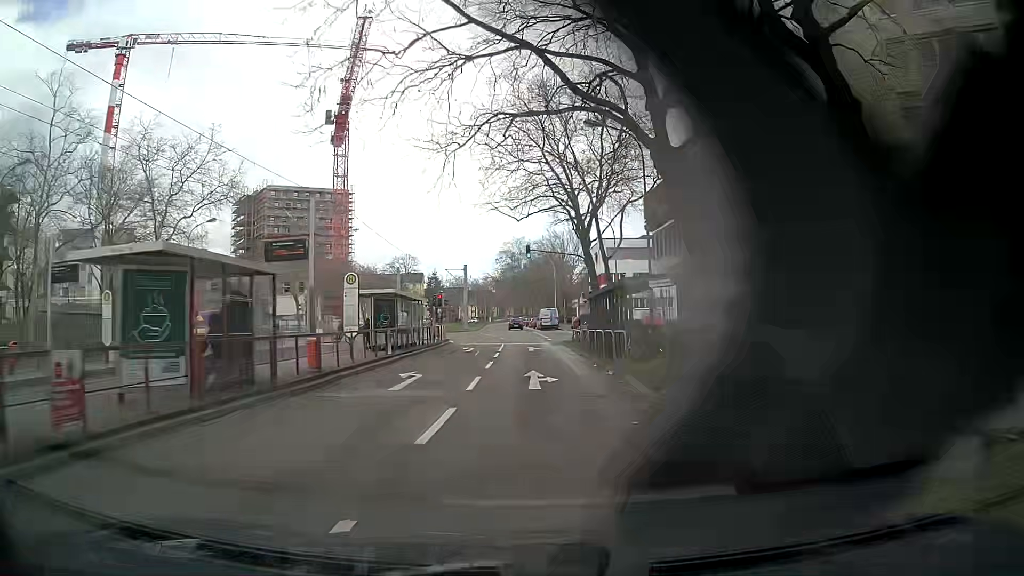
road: tertiary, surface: asphalt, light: Day
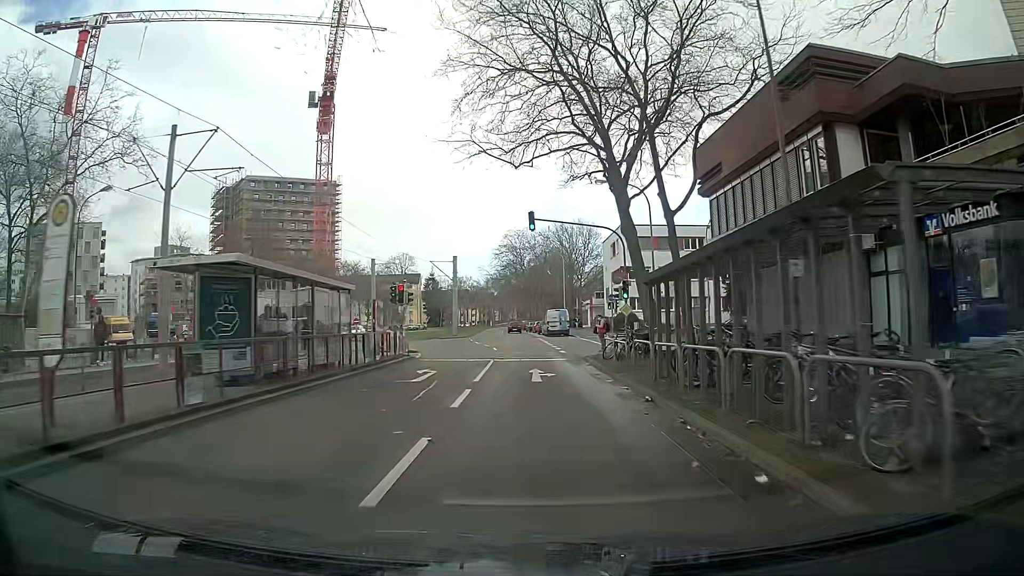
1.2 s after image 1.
(0.0, +14.6) m; 0°
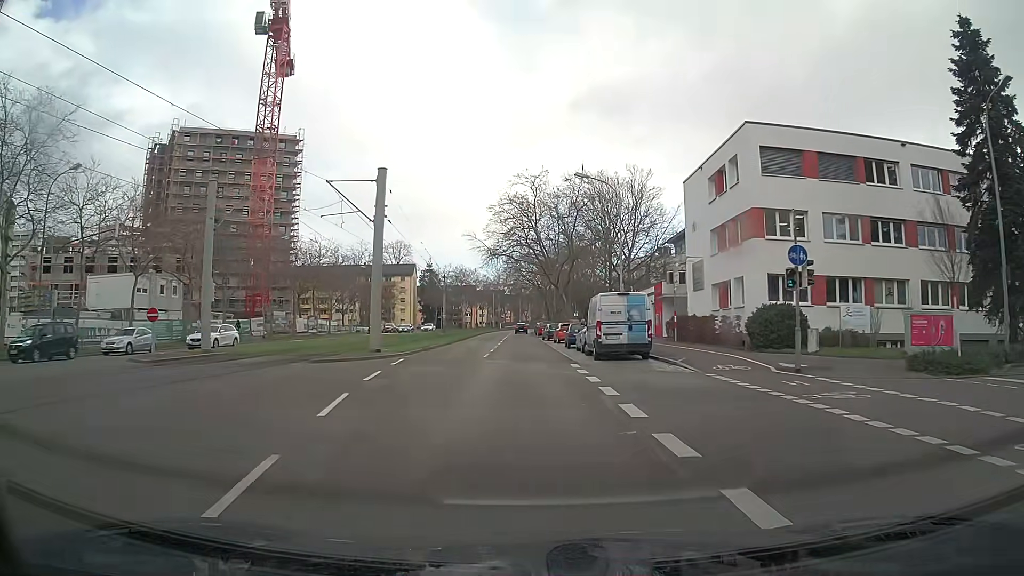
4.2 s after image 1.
(-0.6, +37.0) m; -2°
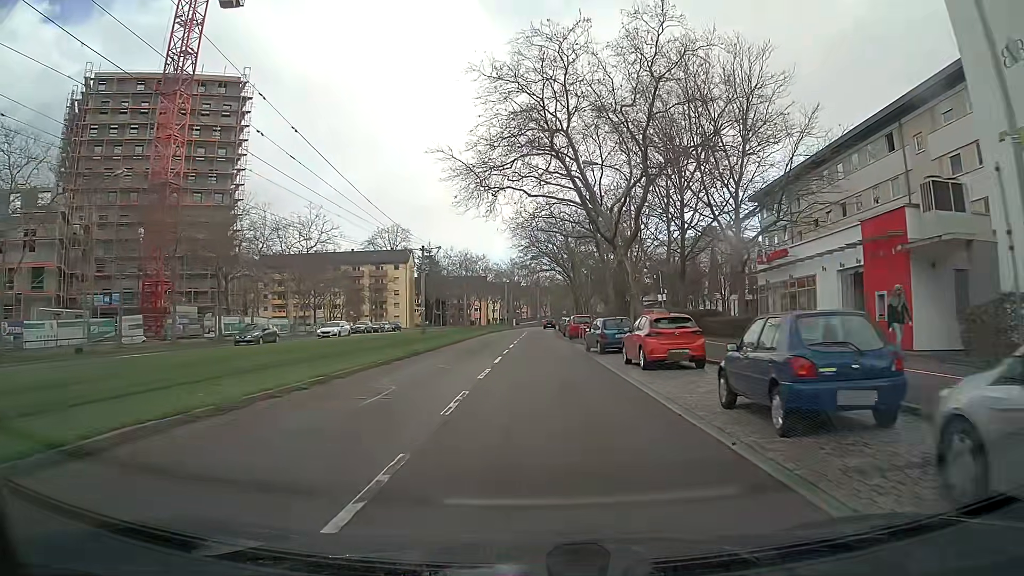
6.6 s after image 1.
(-0.3, +29.9) m; -1°
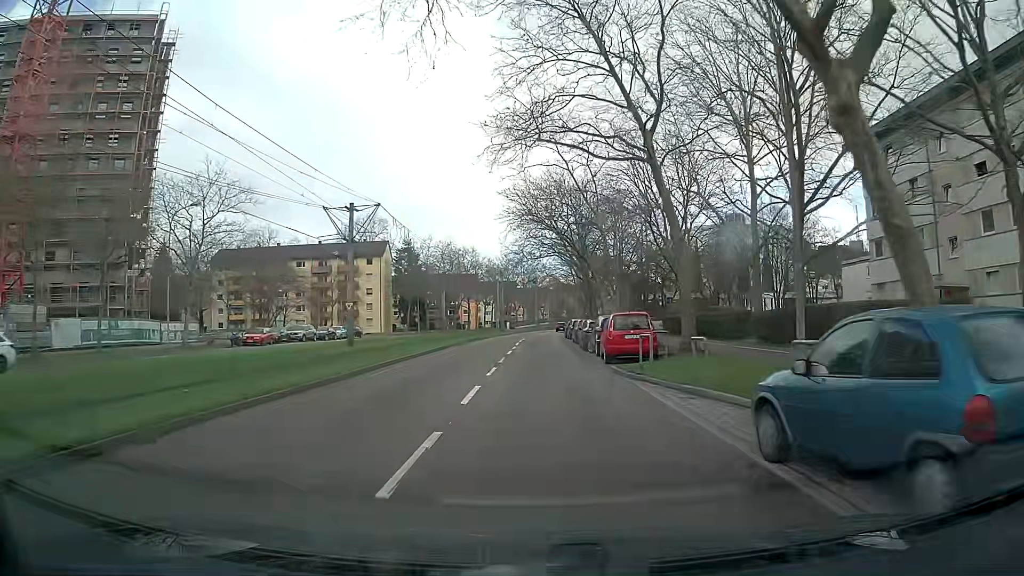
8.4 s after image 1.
(0.0, +22.4) m; 0°
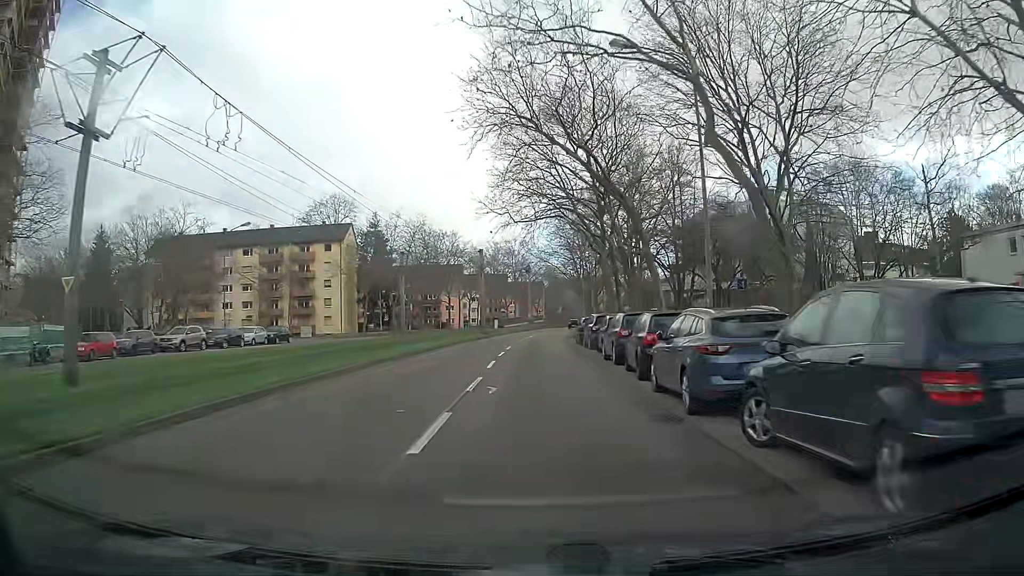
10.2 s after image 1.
(+0.3, +22.3) m; +1°
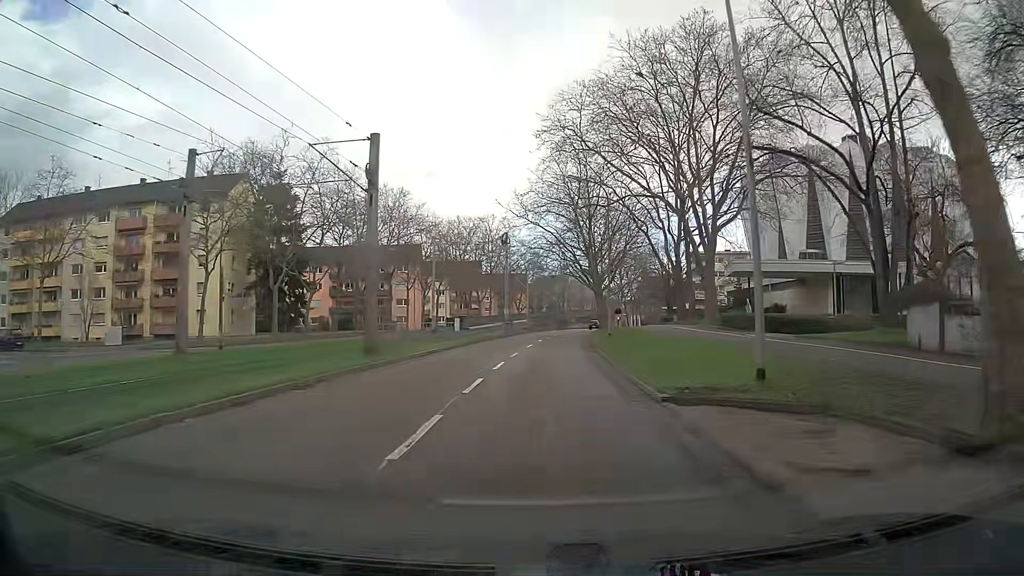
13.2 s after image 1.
(+0.4, +37.0) m; +1°
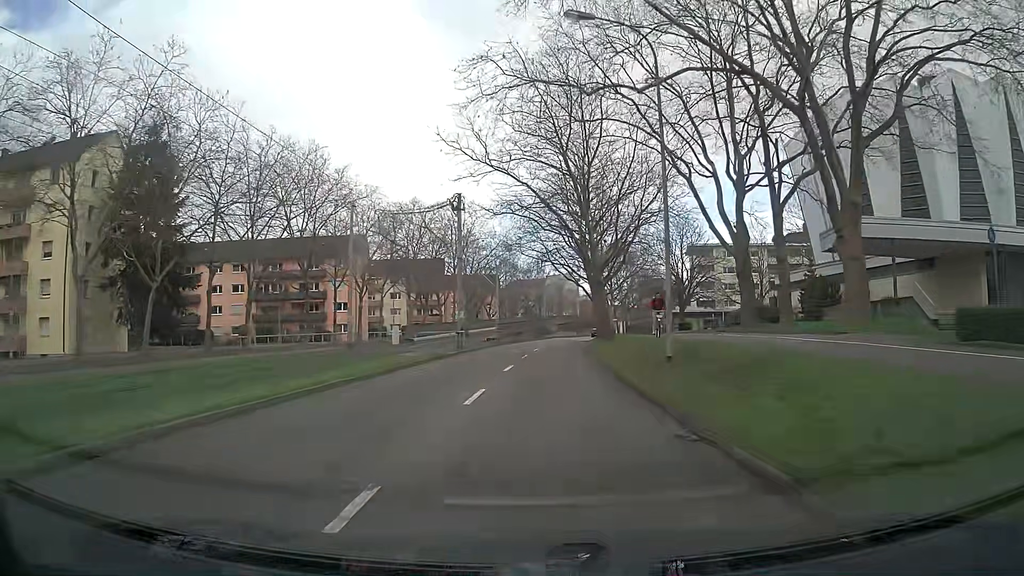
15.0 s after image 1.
(+0.4, +22.4) m; +2°
(0, +10) (0, +20) (+1, +30) (+1, +40) (+2, +50) (+3, +60) (+4, +70) (+5, +80) (+6, +90) (+7, +100) m
